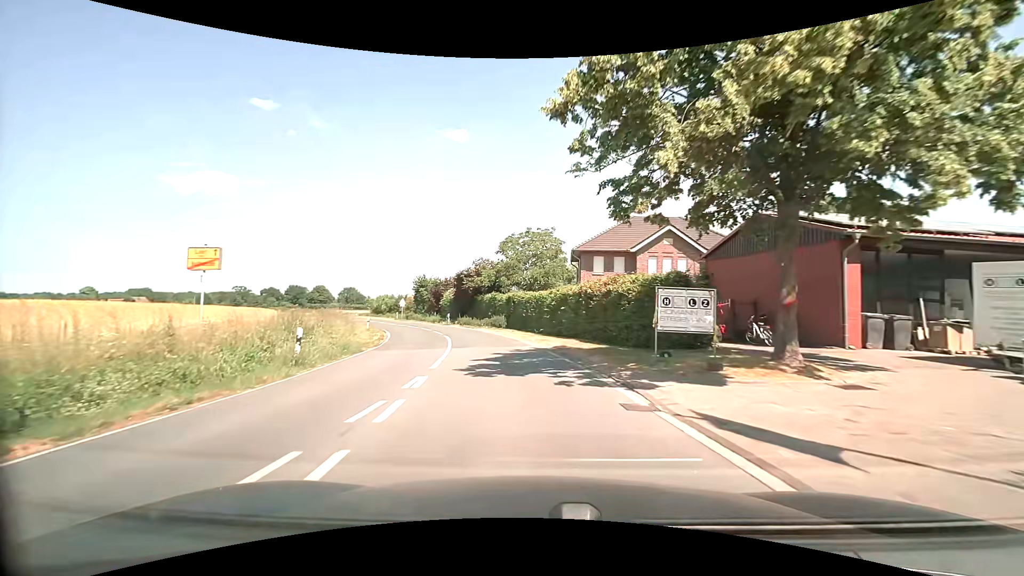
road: secondary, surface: asphalt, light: Day
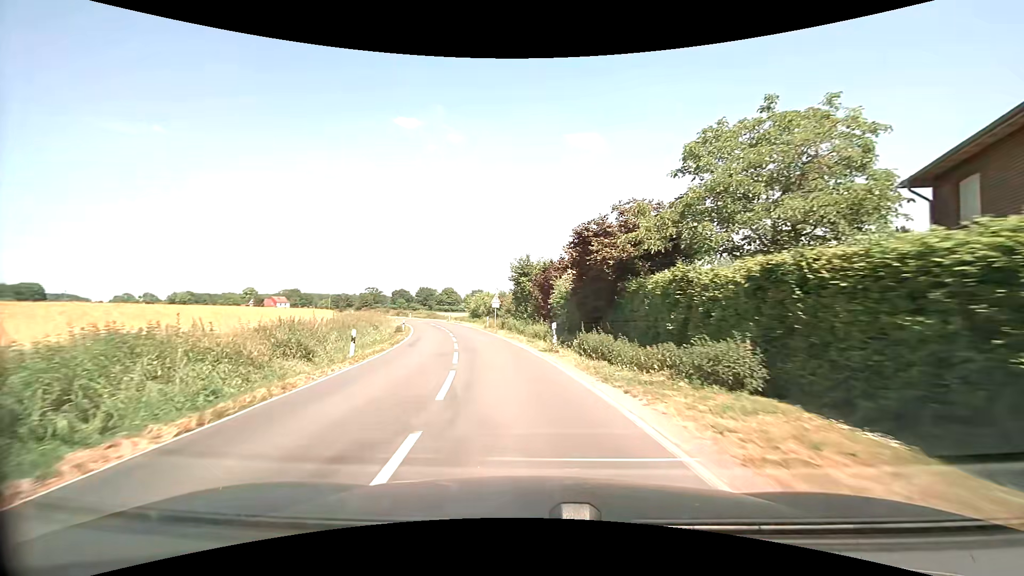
(-3.2, +27.5) m; -14°
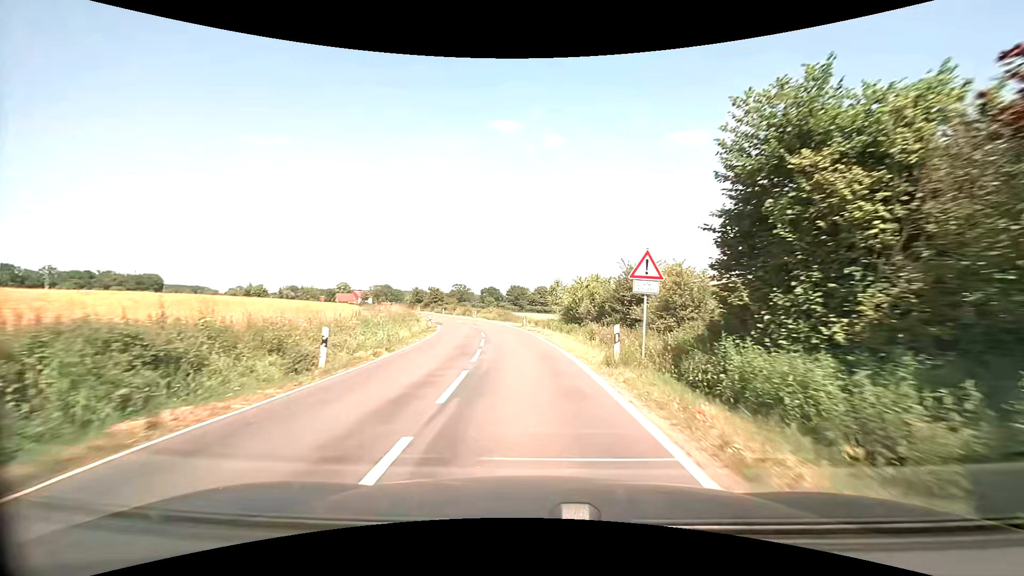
(-3.9, +30.8) m; -12°
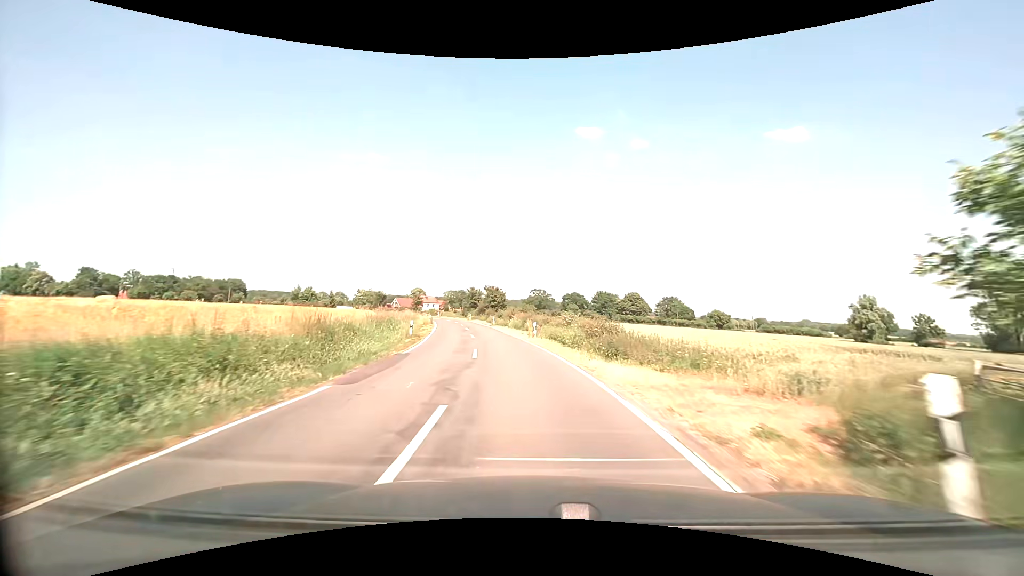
(-2.3, +34.3) m; -10°
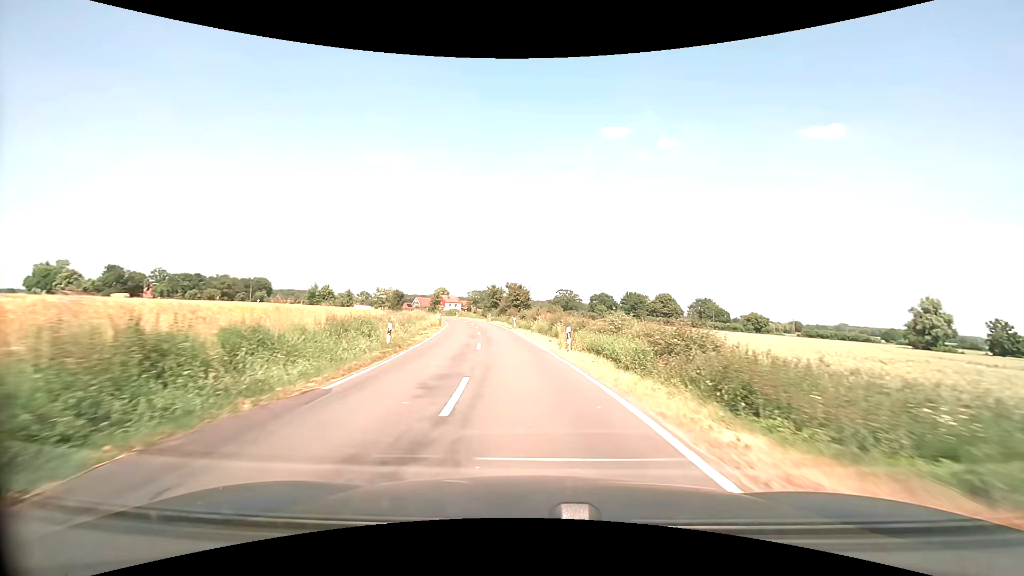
(-0.2, +8.9) m; -3°
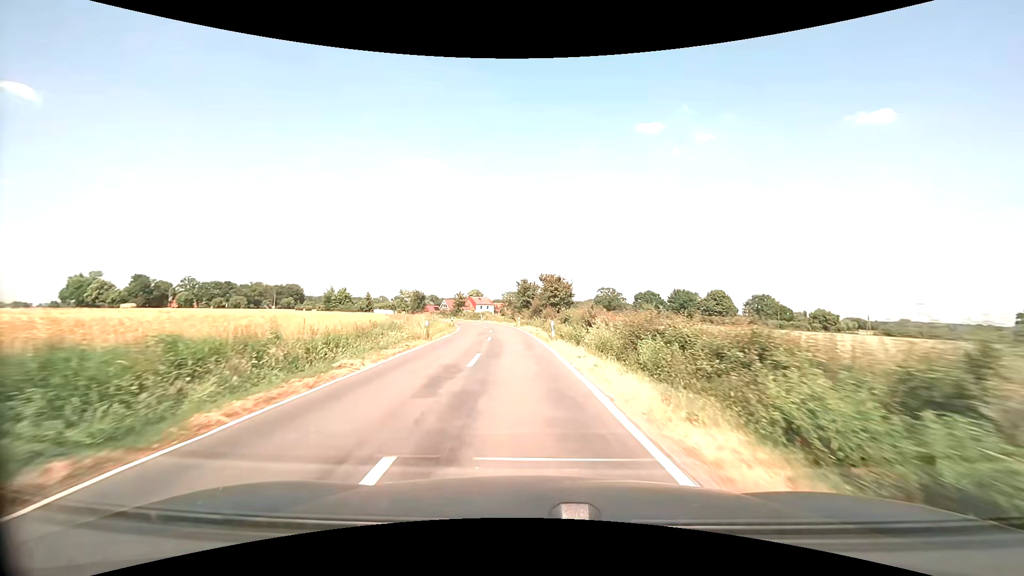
(-0.5, +18.0) m; -4°
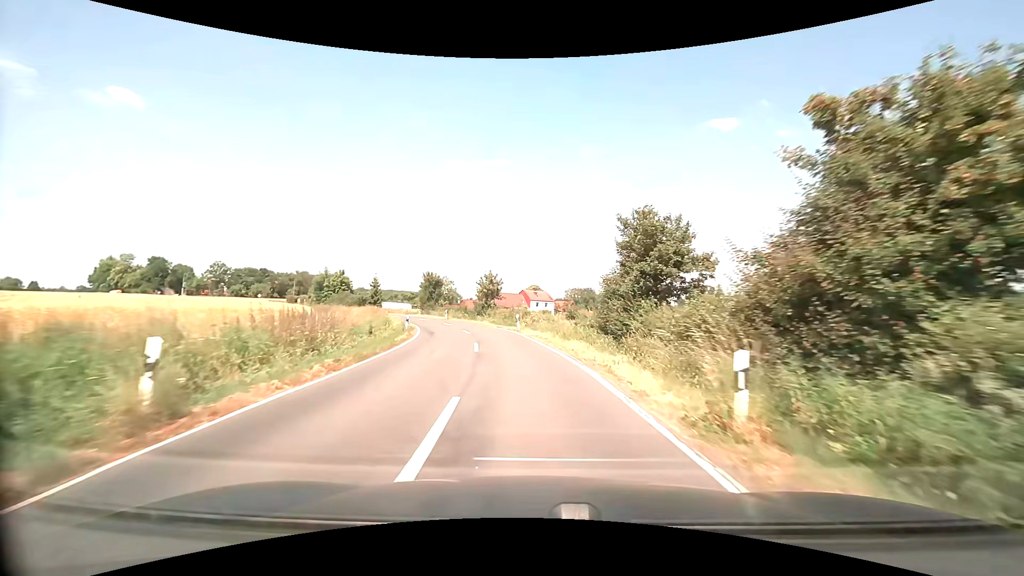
(-2.9, +45.4) m; -7°
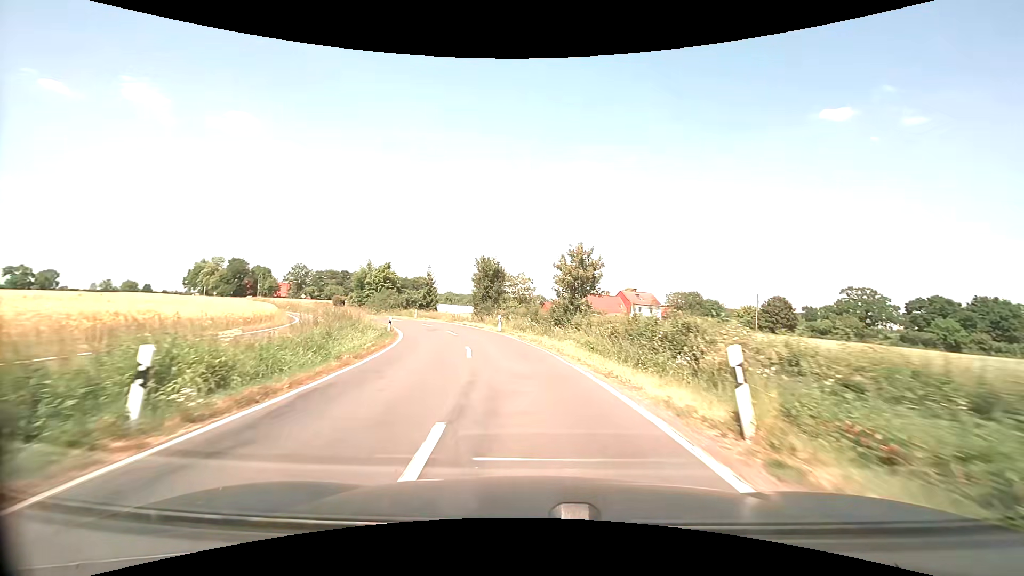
(-1.9, +25.7) m; -11°
(0, +10) (-1, +20) (-4, +30) (-7, +39) (-11, +48) (-15, +57) (-21, +65) (-28, +73) (-34, +80) (-41, +88) m
